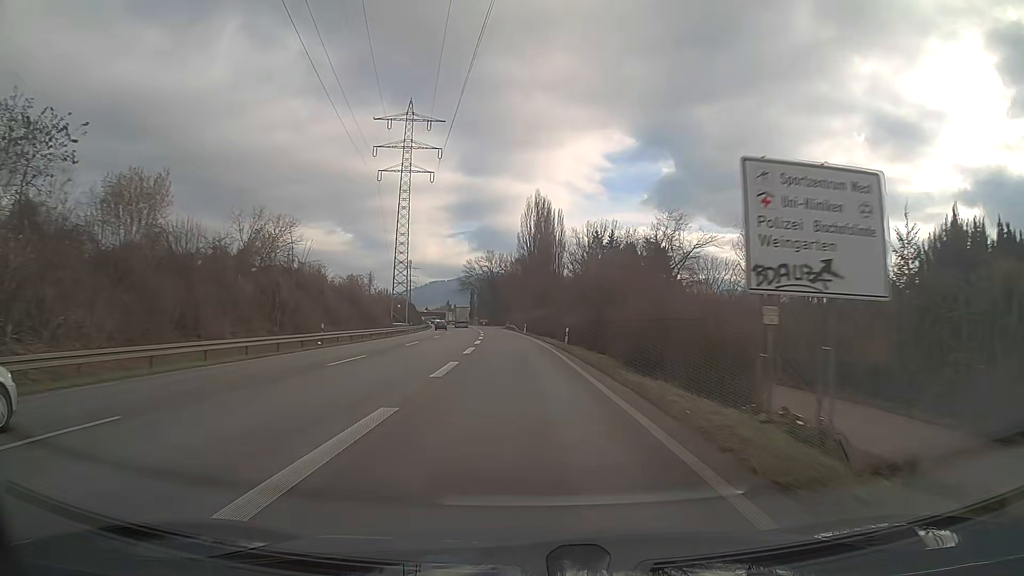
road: trunk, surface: asphalt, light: Day
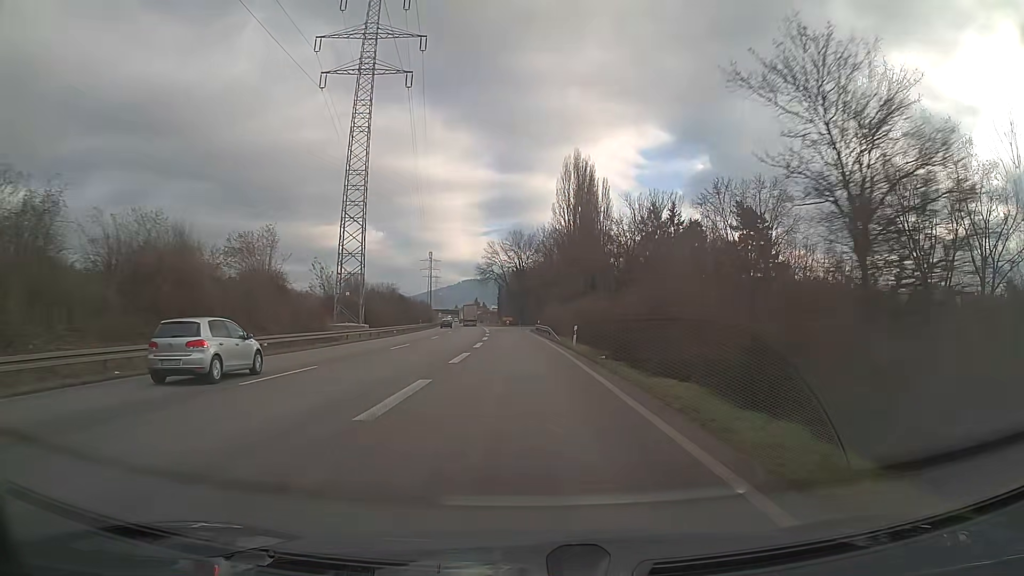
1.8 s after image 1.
(-1.1, +43.3) m; -3°
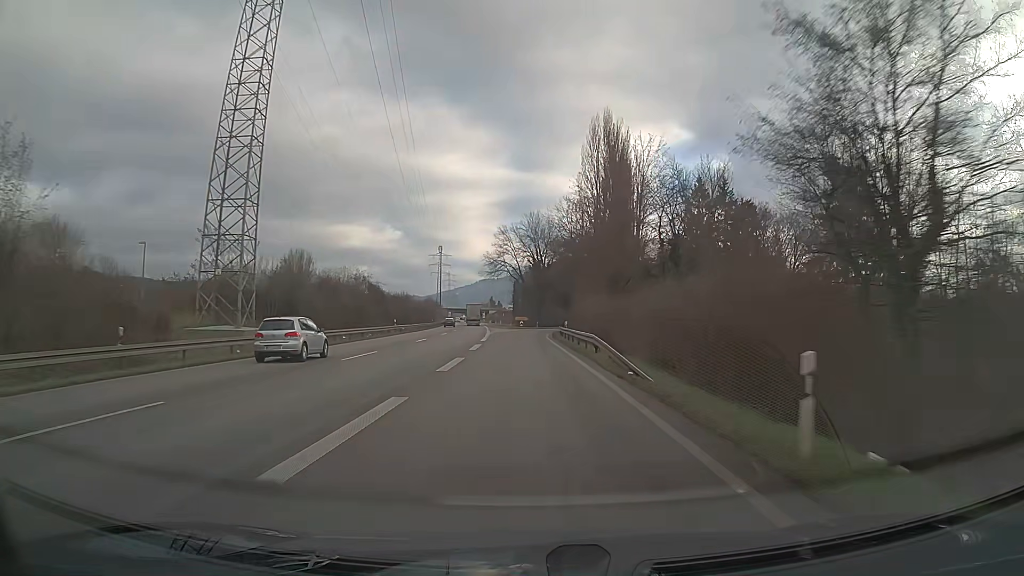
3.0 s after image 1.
(-0.3, +27.5) m; -1°
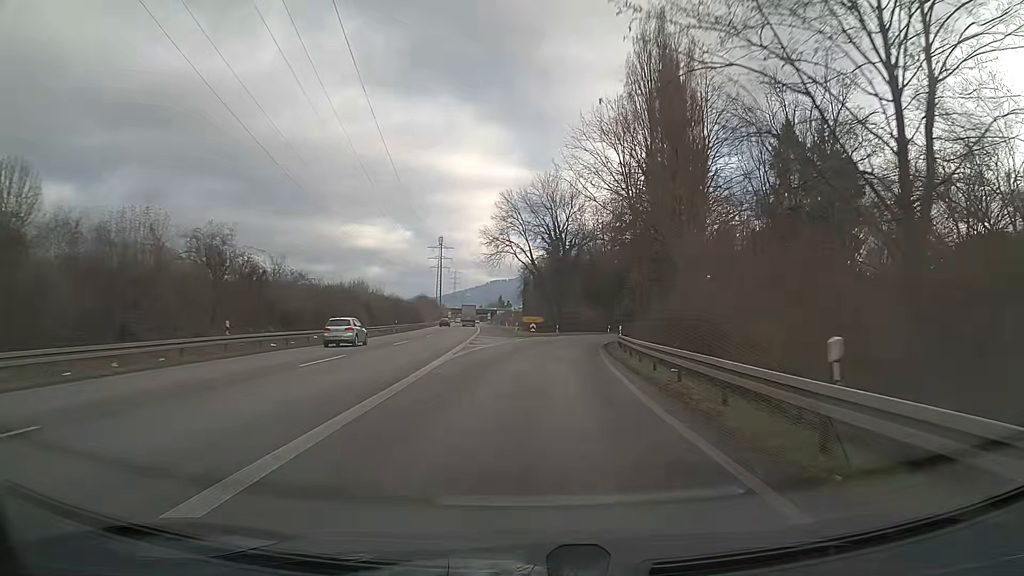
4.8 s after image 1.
(-0.6, +39.2) m; -1°
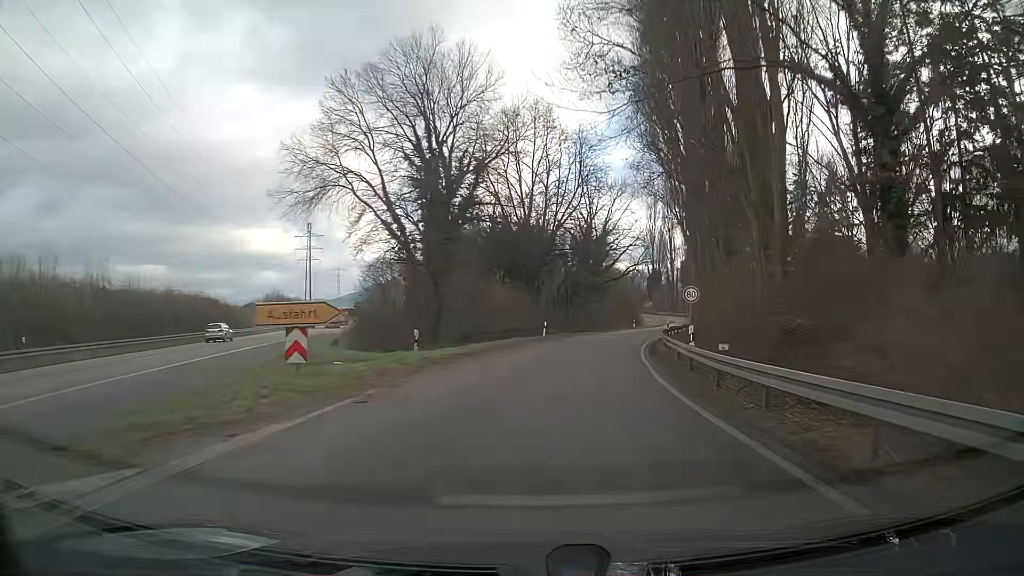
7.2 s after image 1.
(+2.7, +48.5) m; +9°
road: trunk_link
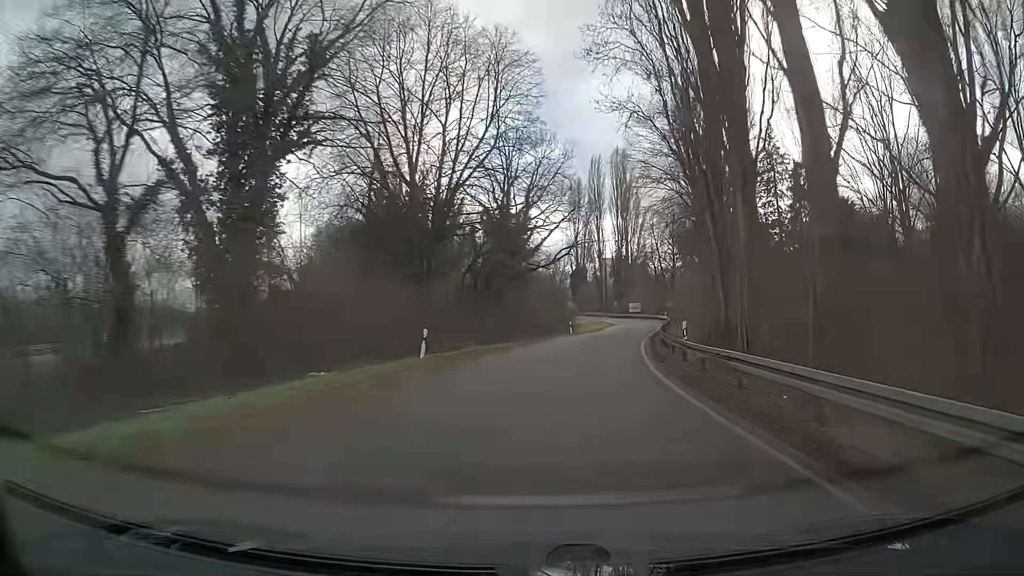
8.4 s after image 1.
(+1.2, +22.7) m; +6°
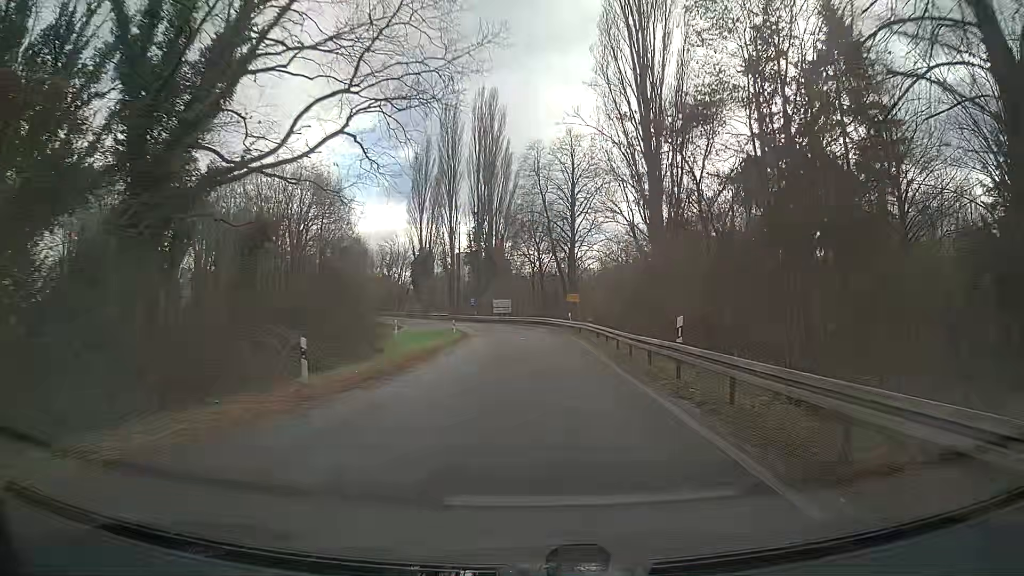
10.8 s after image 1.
(+5.2, +42.0) m; +12°
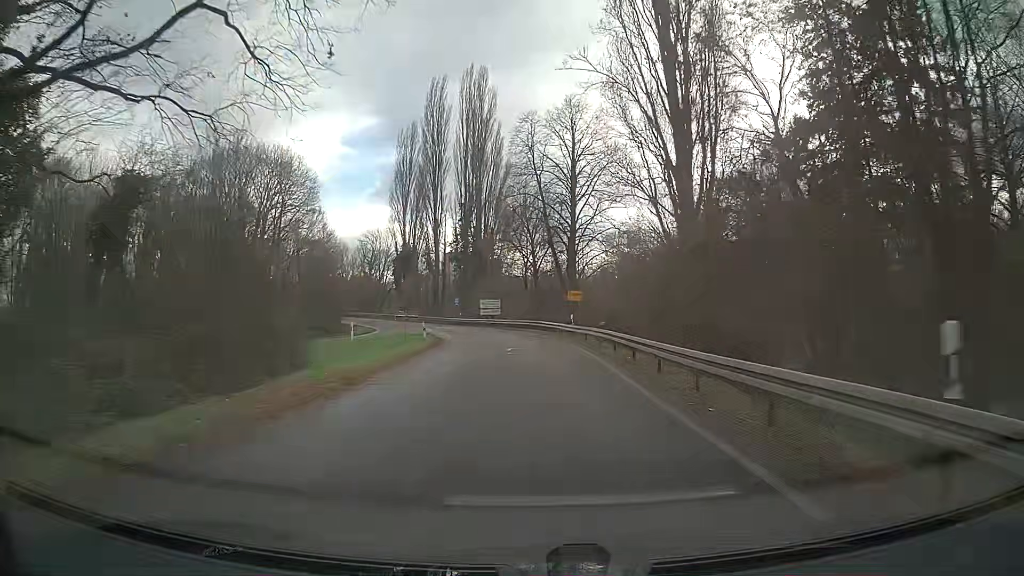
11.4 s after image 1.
(+0.1, +9.9) m; +1°
(0, +10) (0, +20) (-1, +30) (-2, +40) (-4, +50) (-6, +59) (-10, +69) (-14, +78) (-19, +87) (-24, +95) m
